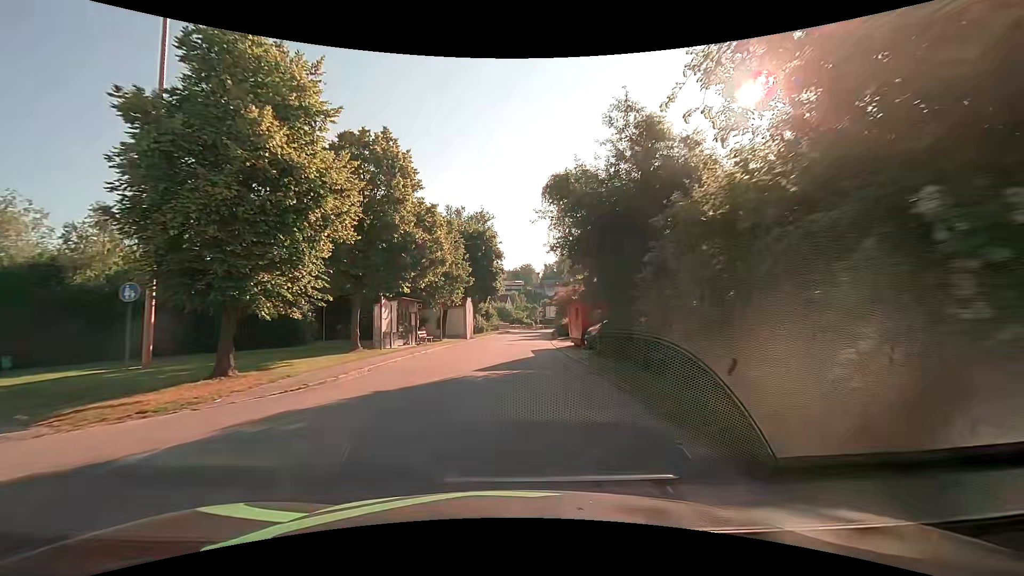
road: tertiary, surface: asphalt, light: Day
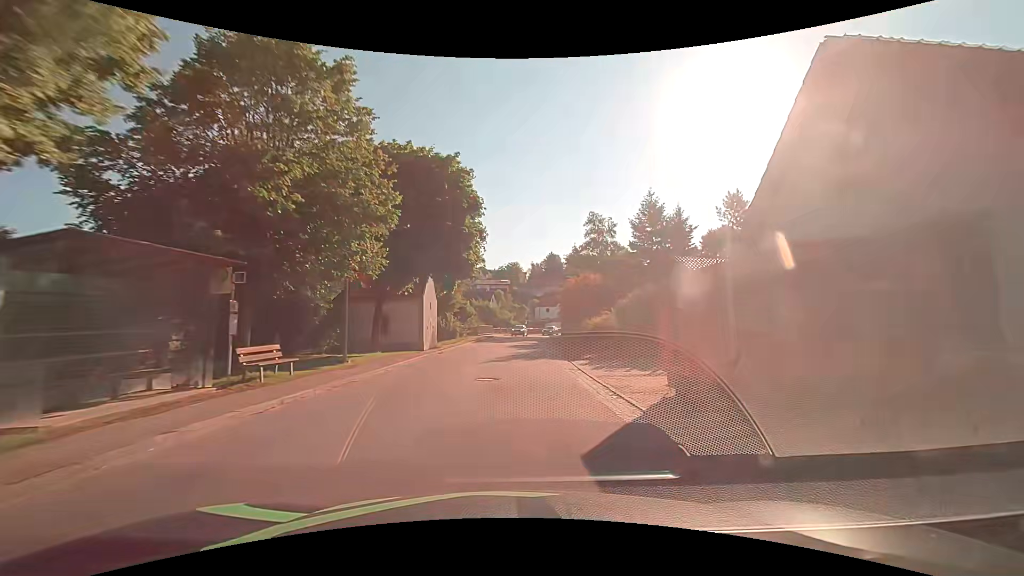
(0.0, +19.7) m; +1°
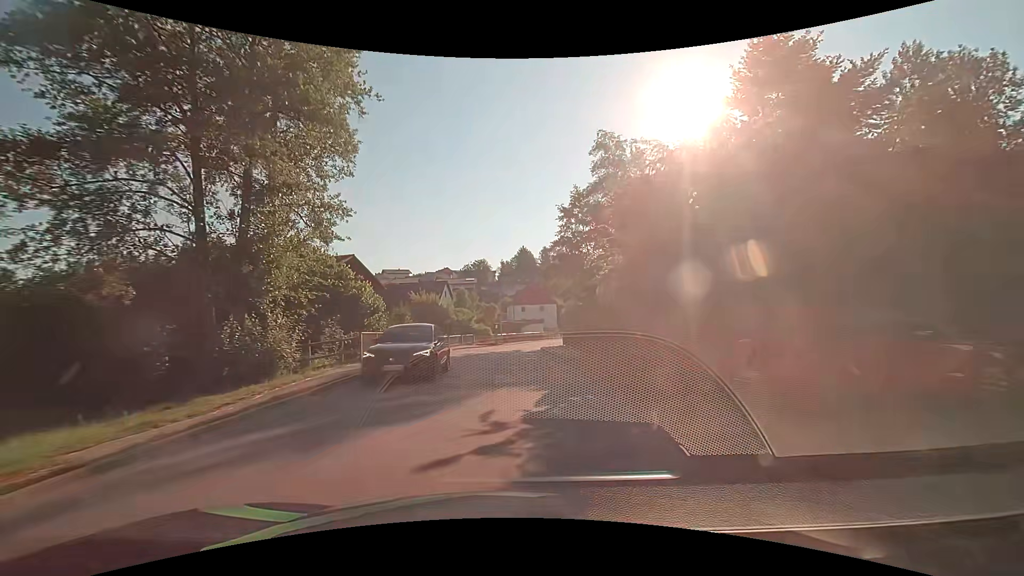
(+1.5, +32.6) m; +4°
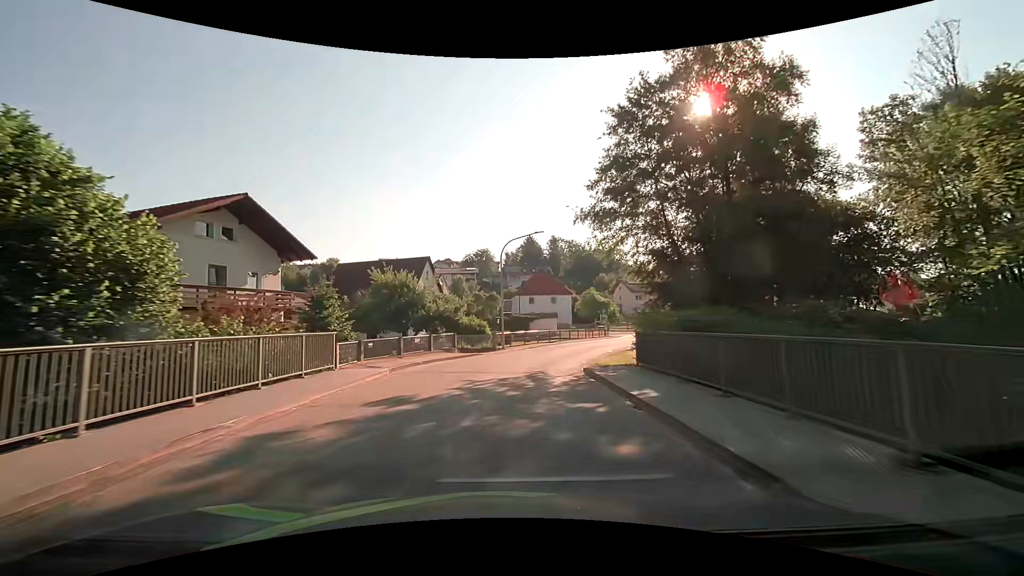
(-0.1, +19.0) m; 0°
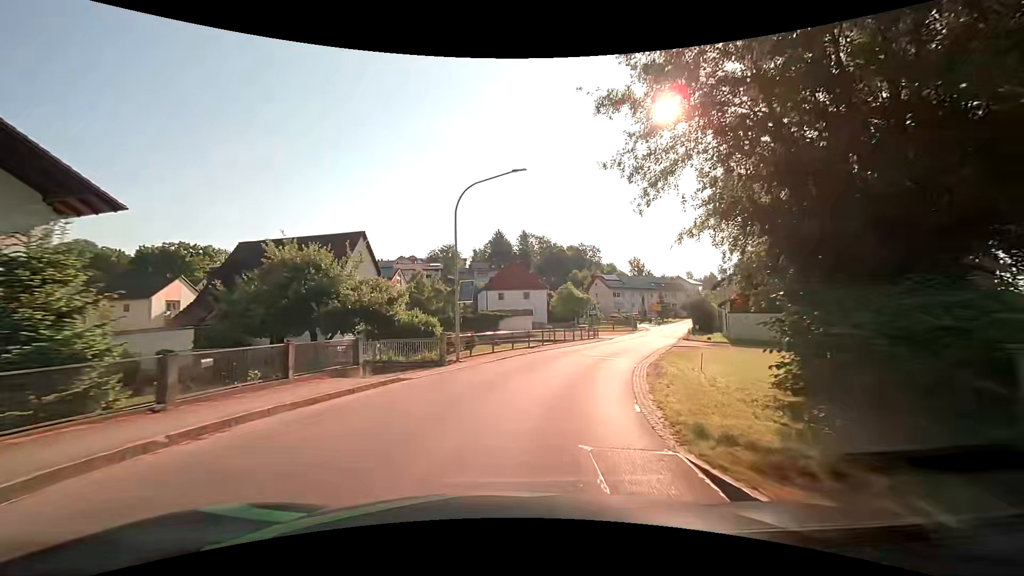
(+0.2, +12.6) m; +3°
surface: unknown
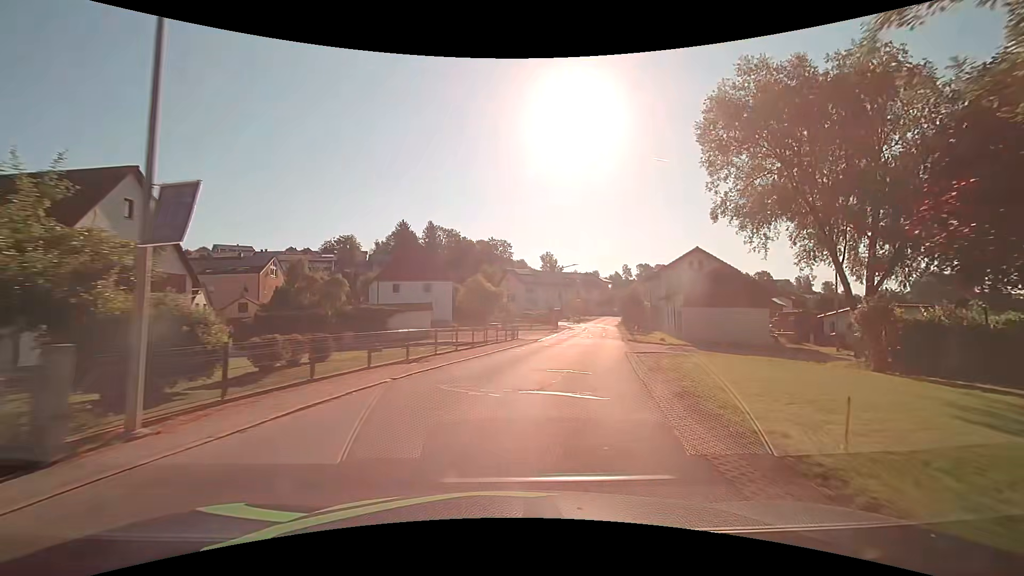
(+1.2, +12.6) m; +11°
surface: asphalt
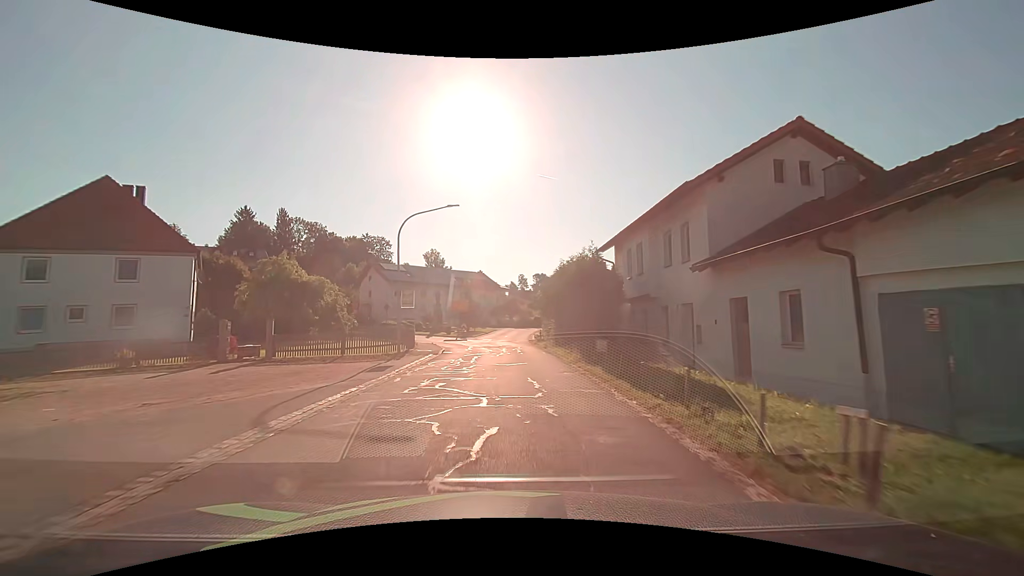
(+5.1, +32.0) m; +12°
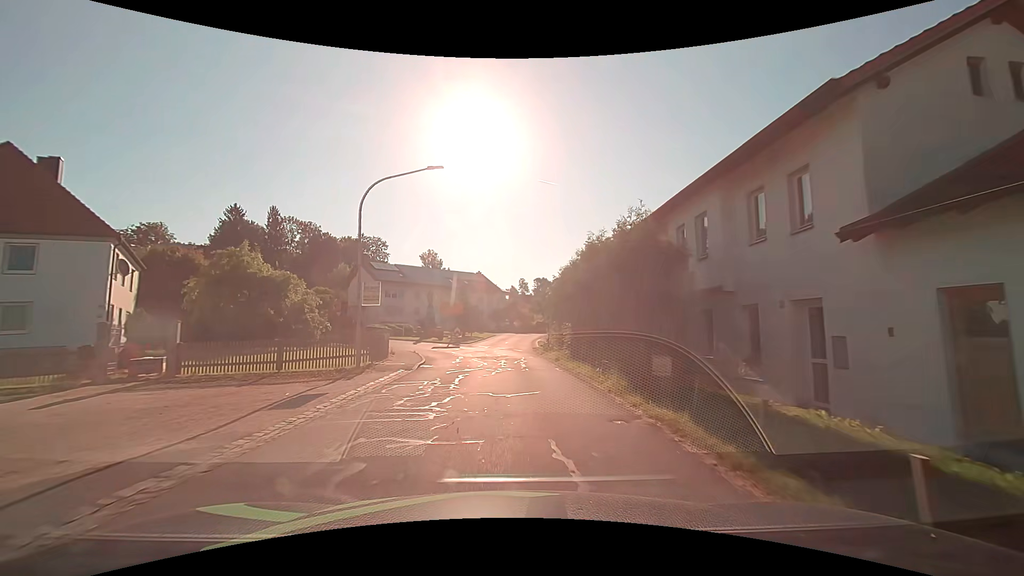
(0.0, +6.6) m; 0°
(0, +10) (0, +20) (0, +30) (+1, +40) (+1, +50) (+2, +60) (+3, +70) (+6, +80) (+10, +88) (+17, +96) m
